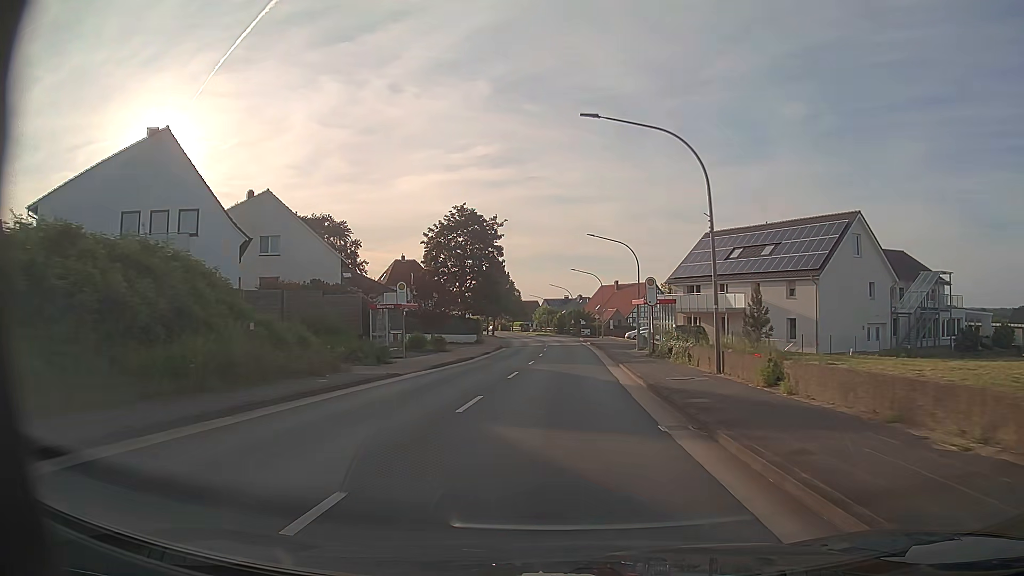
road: primary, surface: asphalt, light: Day
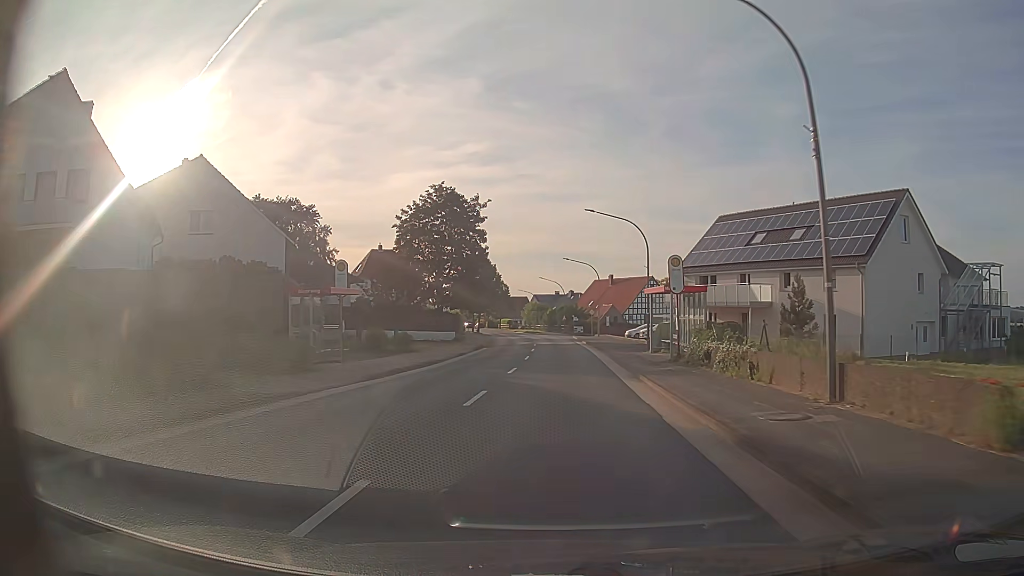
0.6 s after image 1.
(+0.1, +8.7) m; +1°
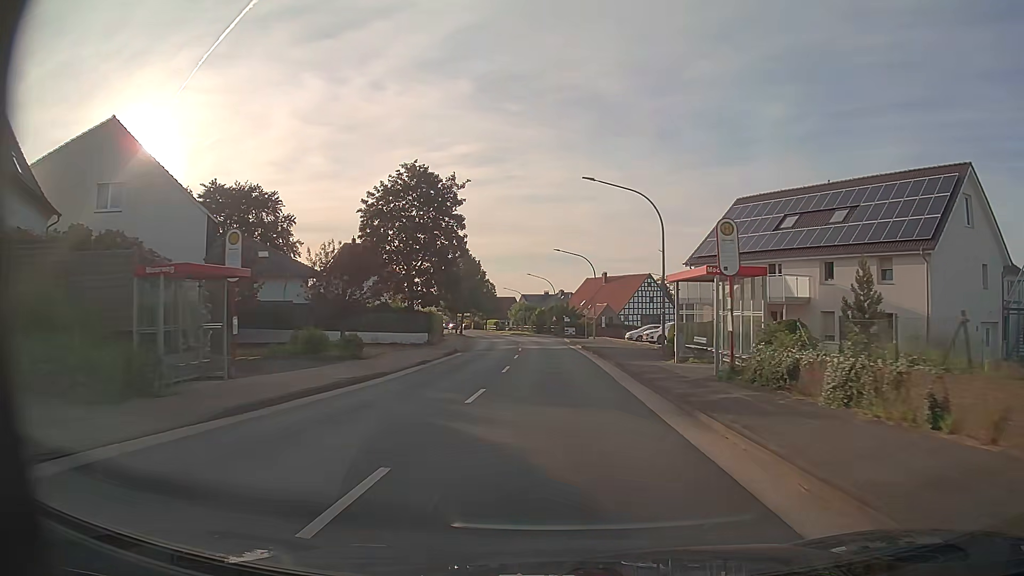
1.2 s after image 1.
(+0.1, +8.4) m; +1°
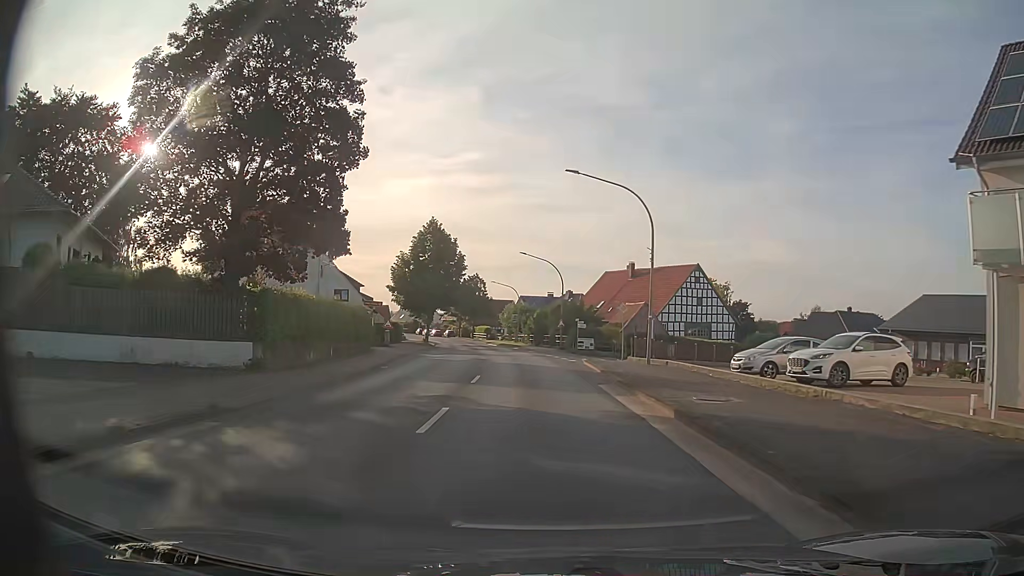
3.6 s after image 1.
(+0.1, +30.9) m; 0°
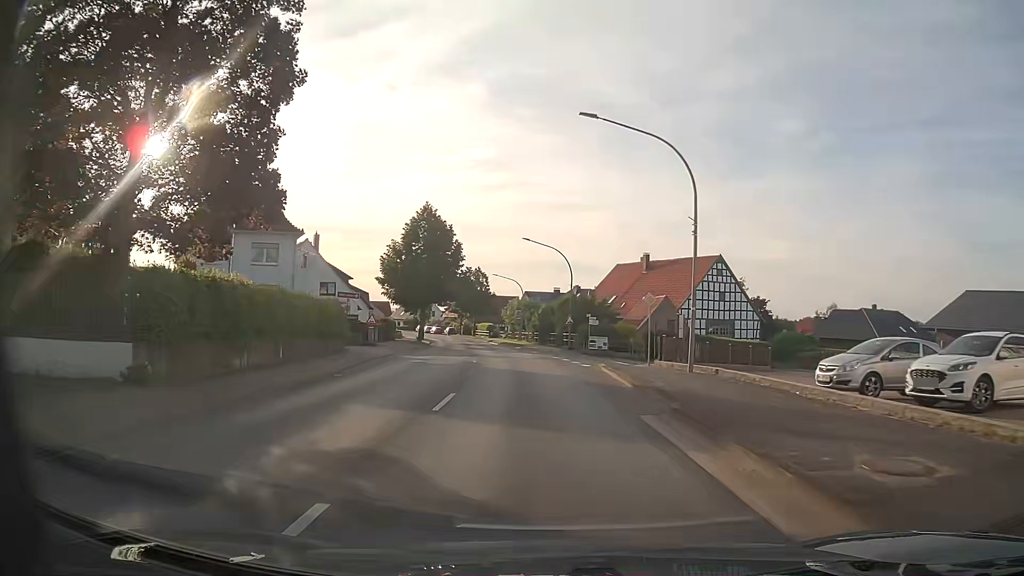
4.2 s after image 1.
(-0.1, +6.9) m; -1°
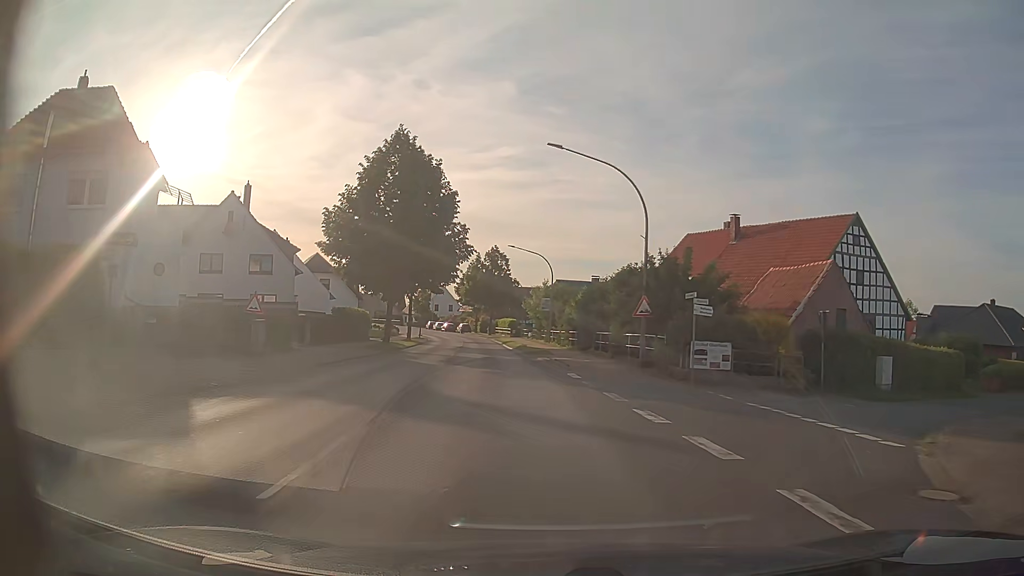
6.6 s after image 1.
(-0.4, +24.0) m; -3°
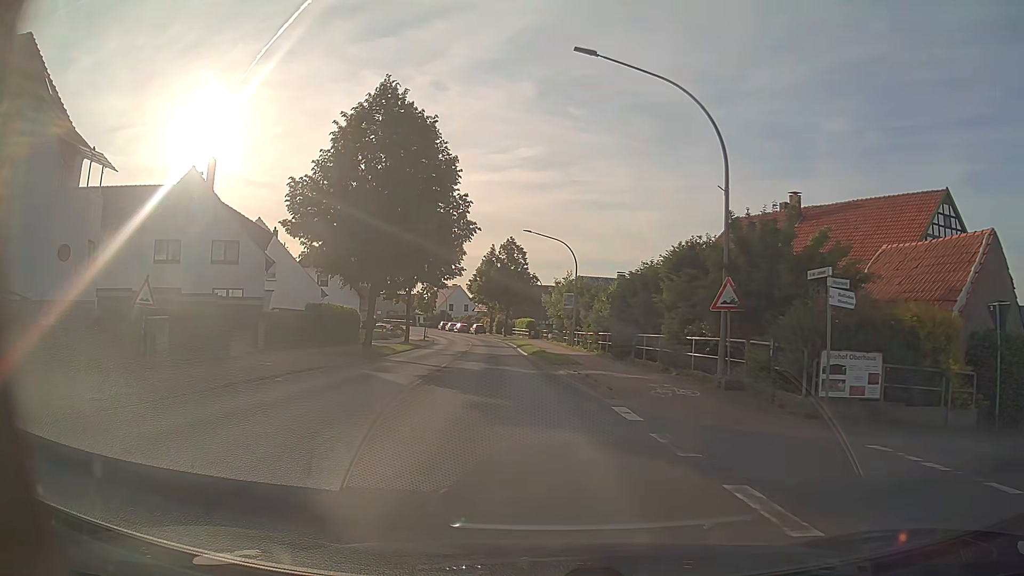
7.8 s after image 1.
(-0.1, +8.4) m; -1°
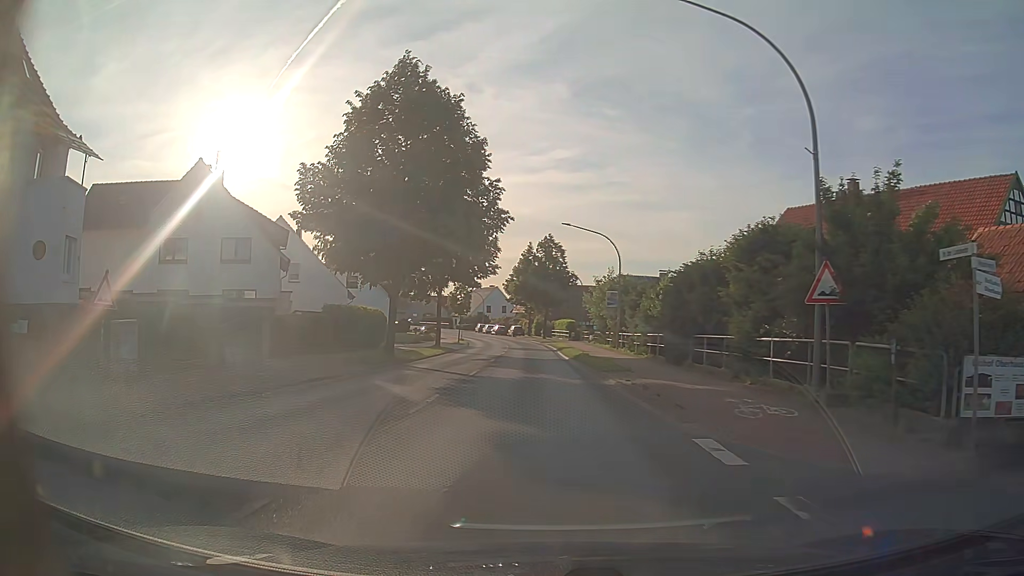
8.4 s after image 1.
(-0.1, +3.4) m; -2°
